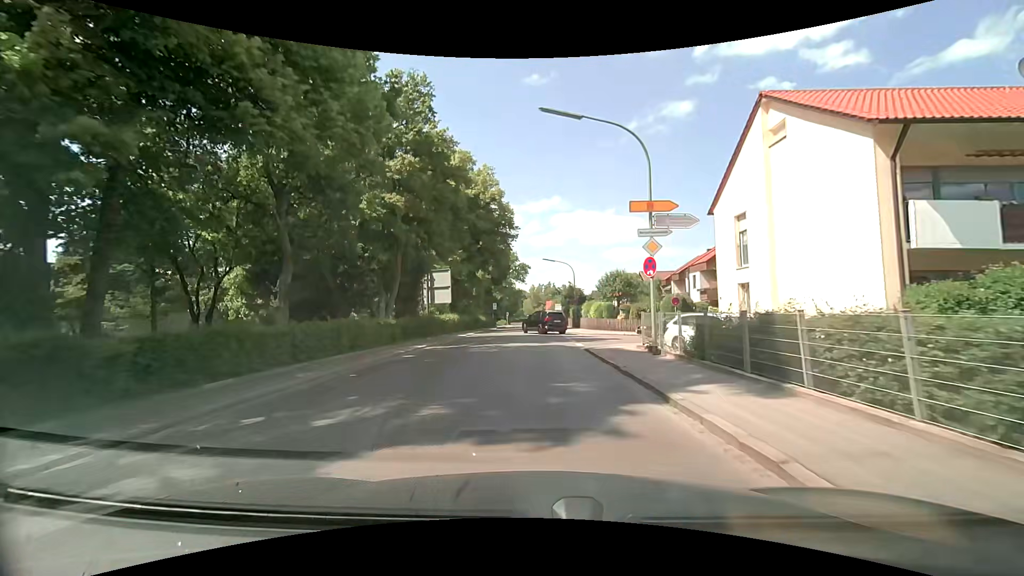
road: secondary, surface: asphalt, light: Day
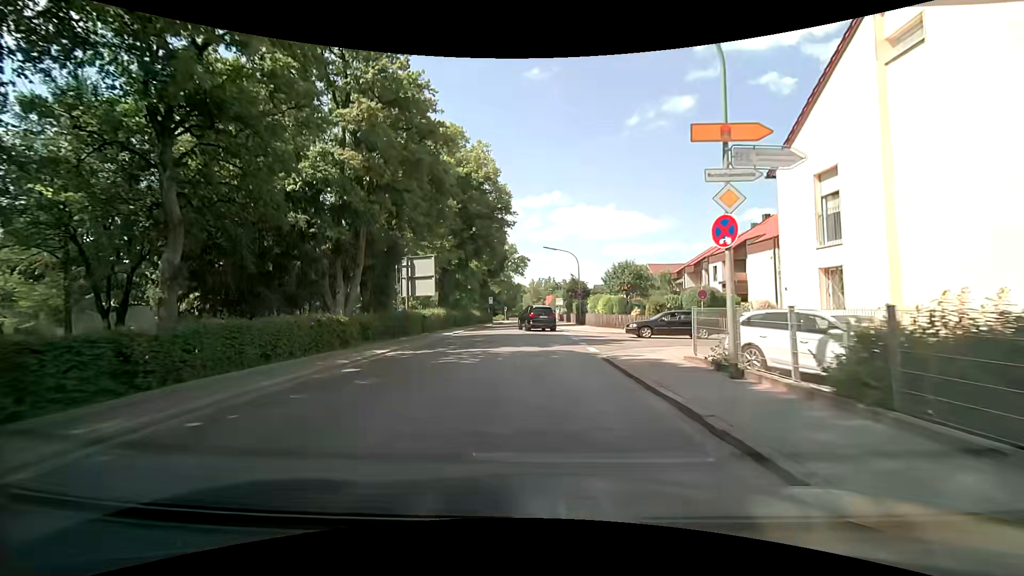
(-0.1, +5.8) m; 0°
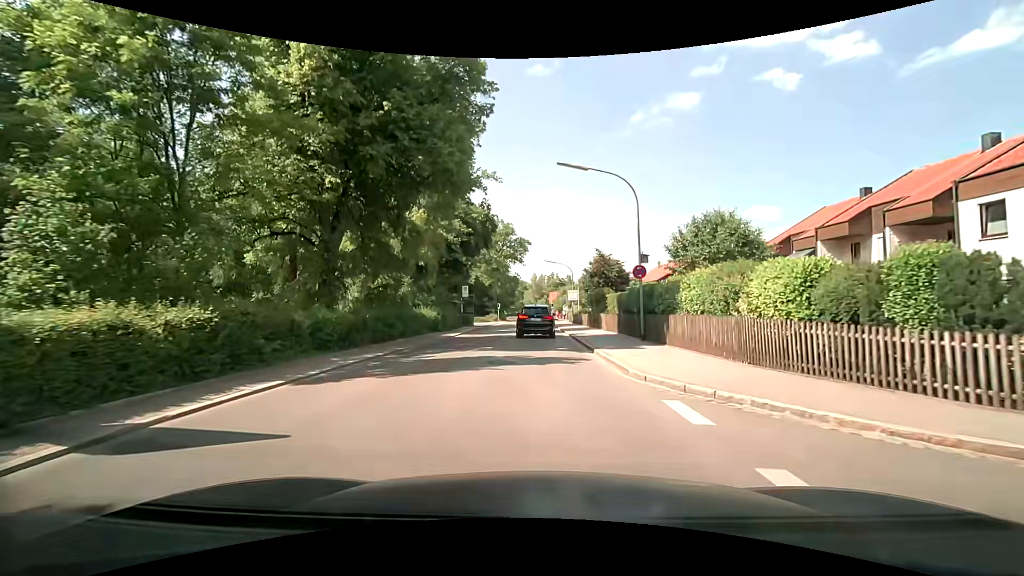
(-0.3, +26.3) m; 0°
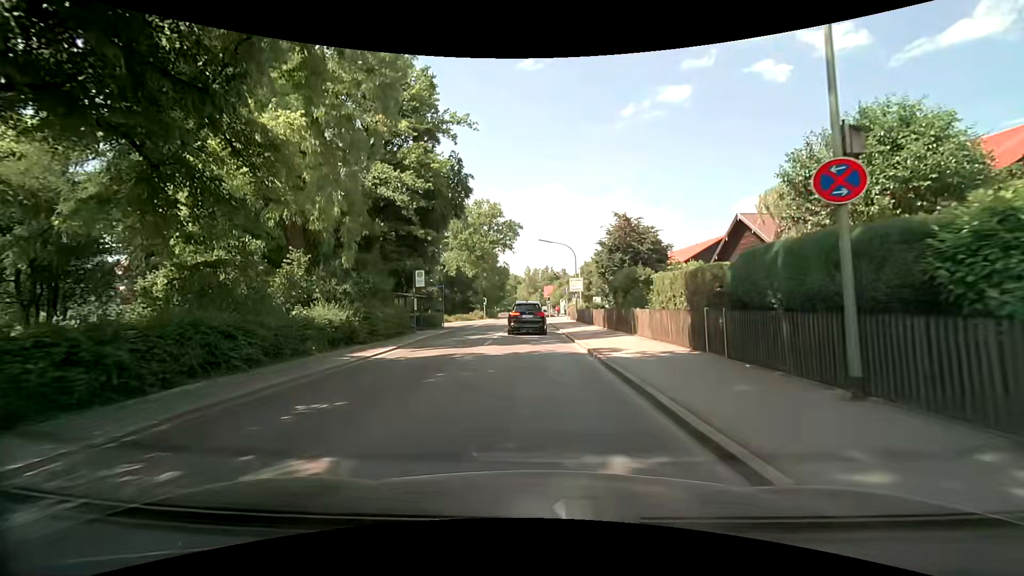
(+0.2, +14.0) m; +1°
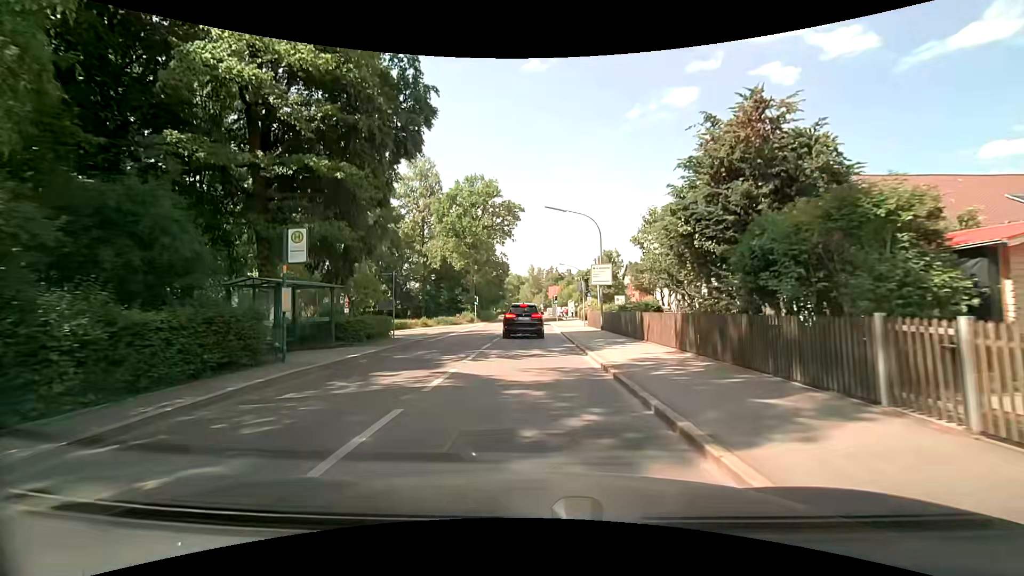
(-0.1, +14.8) m; 0°
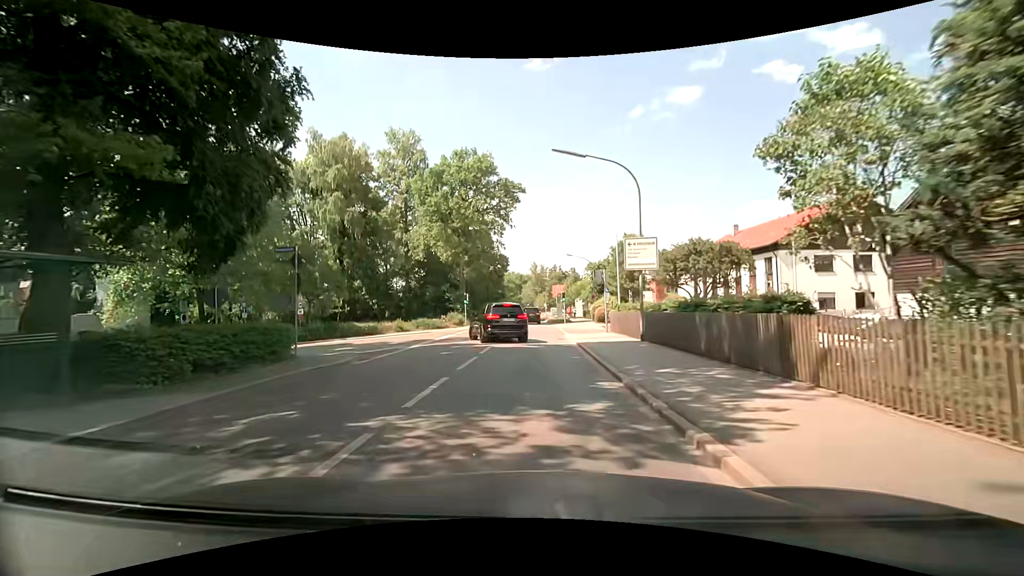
(-0.1, +10.5) m; 0°
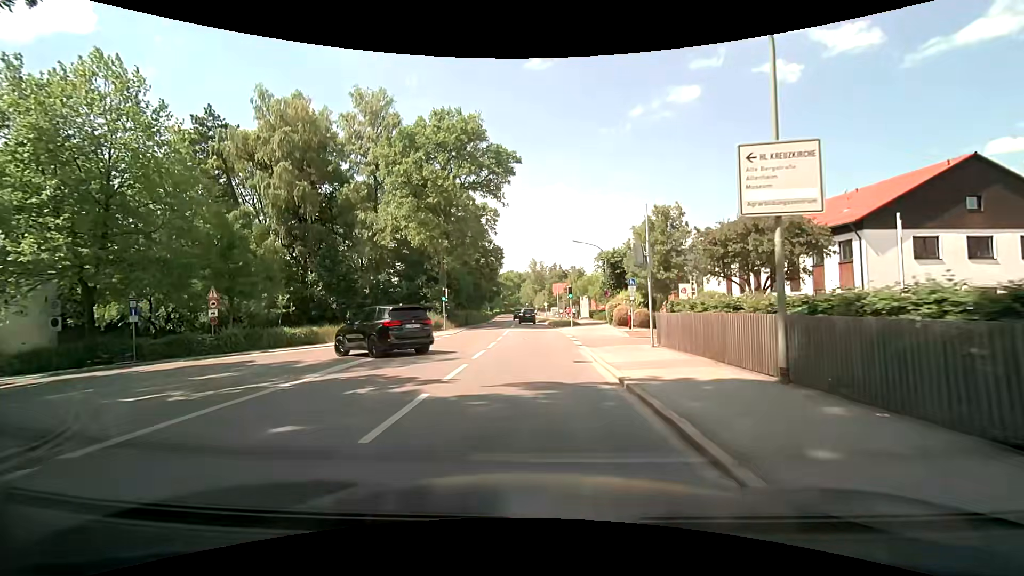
(-0.1, +10.8) m; -1°
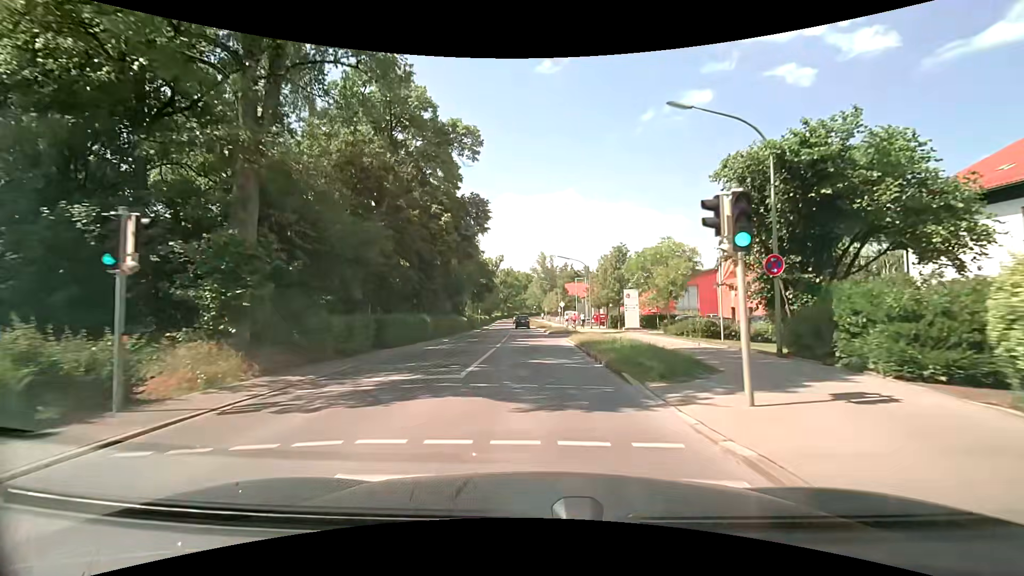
(-0.2, +30.1) m; -1°
(0, +10) (0, +20) (0, +30) (0, +40) (-1, +50) (-1, +60) (-2, +70) (-2, +80) (-2, +90) (-3, +100) m
